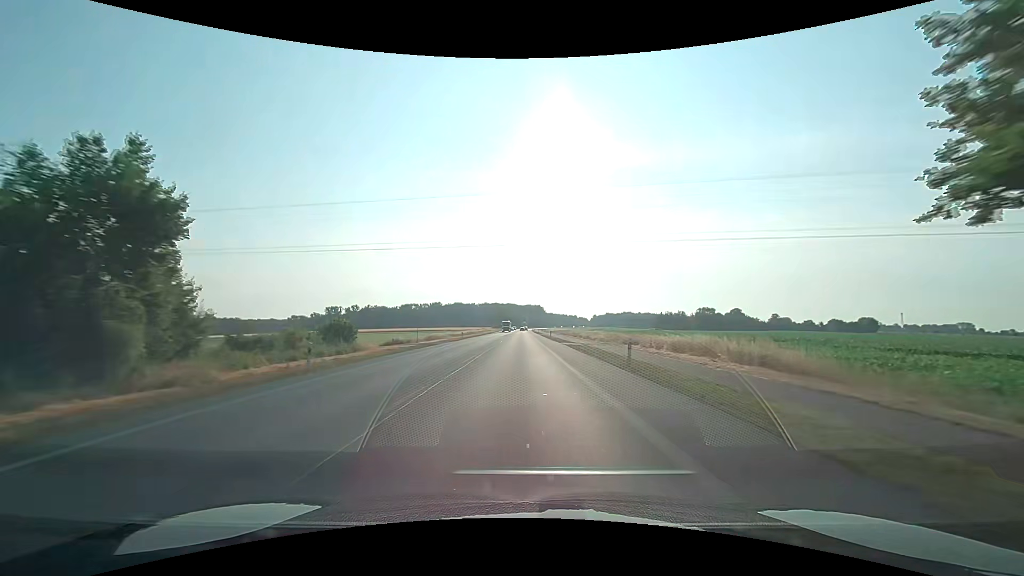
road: primary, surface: asphalt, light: Day
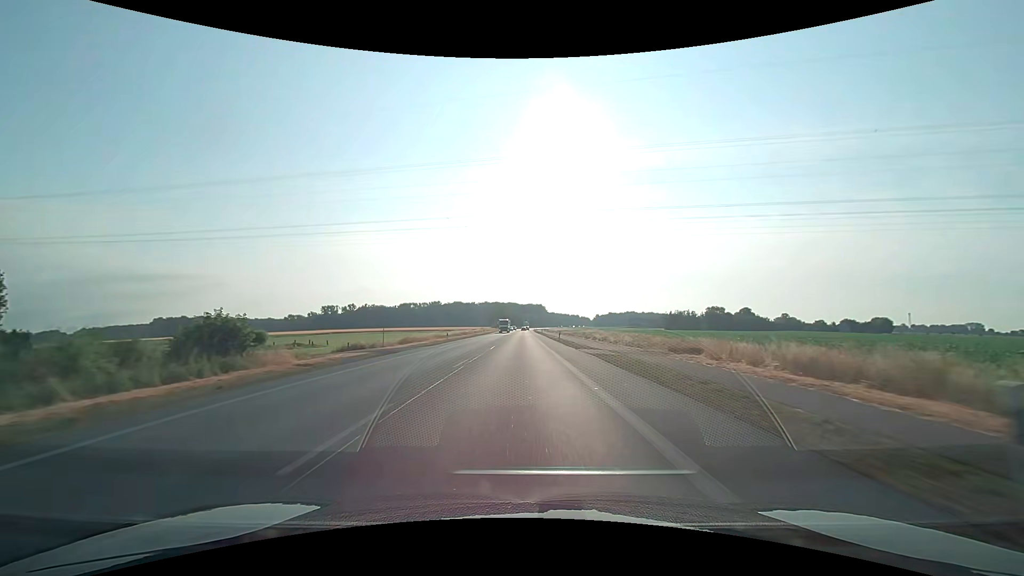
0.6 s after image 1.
(0.0, +14.7) m; 0°
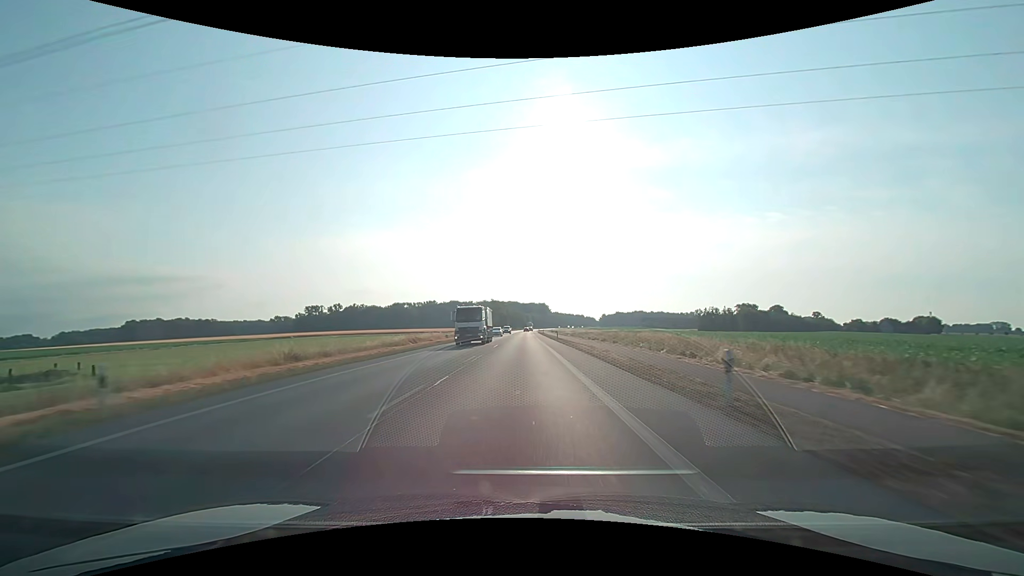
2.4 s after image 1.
(-0.1, +45.1) m; 0°
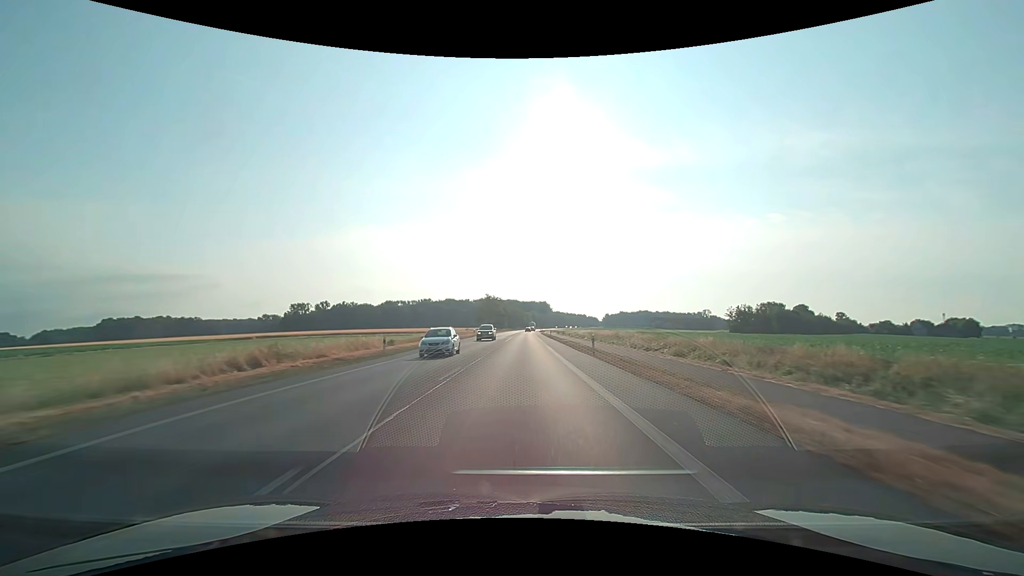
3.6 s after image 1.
(-0.1, +30.6) m; 0°
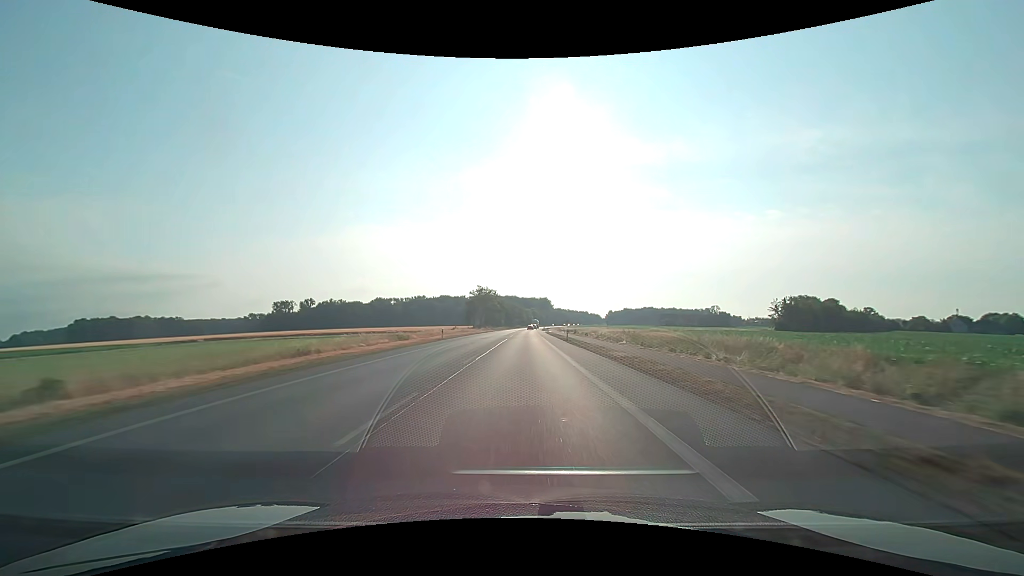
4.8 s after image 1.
(0.0, +30.9) m; 0°
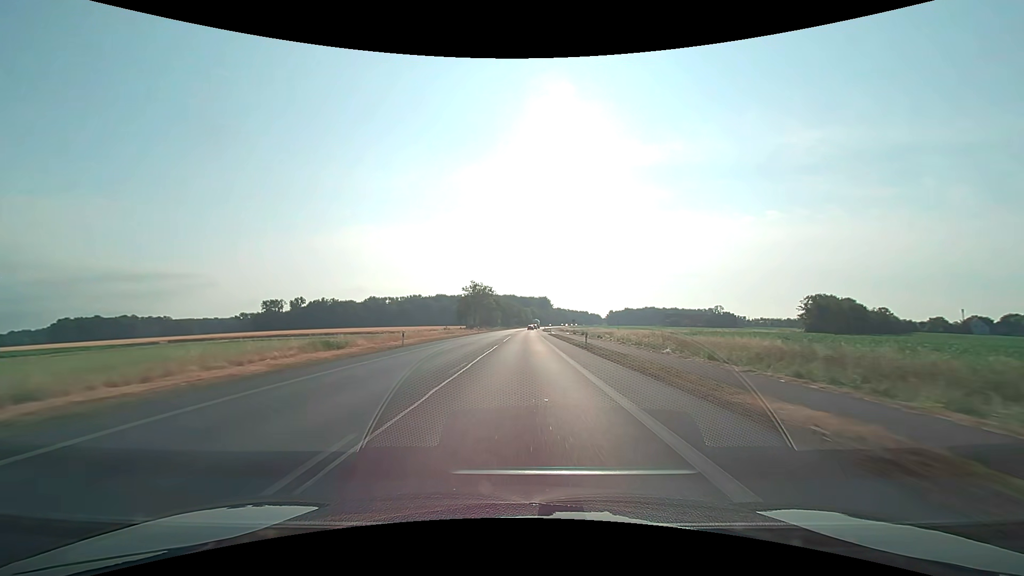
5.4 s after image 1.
(0.0, +15.5) m; 0°
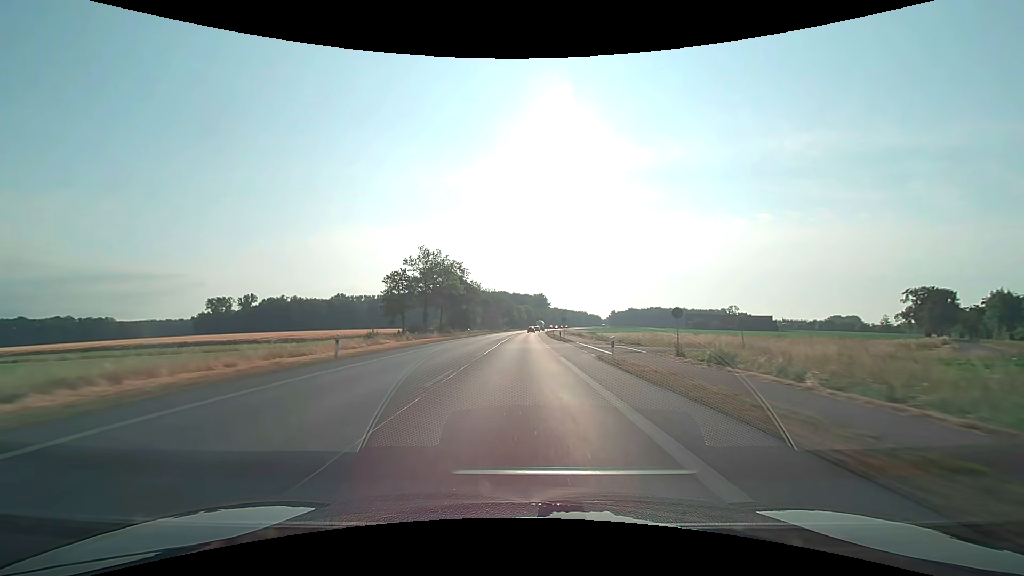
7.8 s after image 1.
(+0.4, +62.5) m; +1°
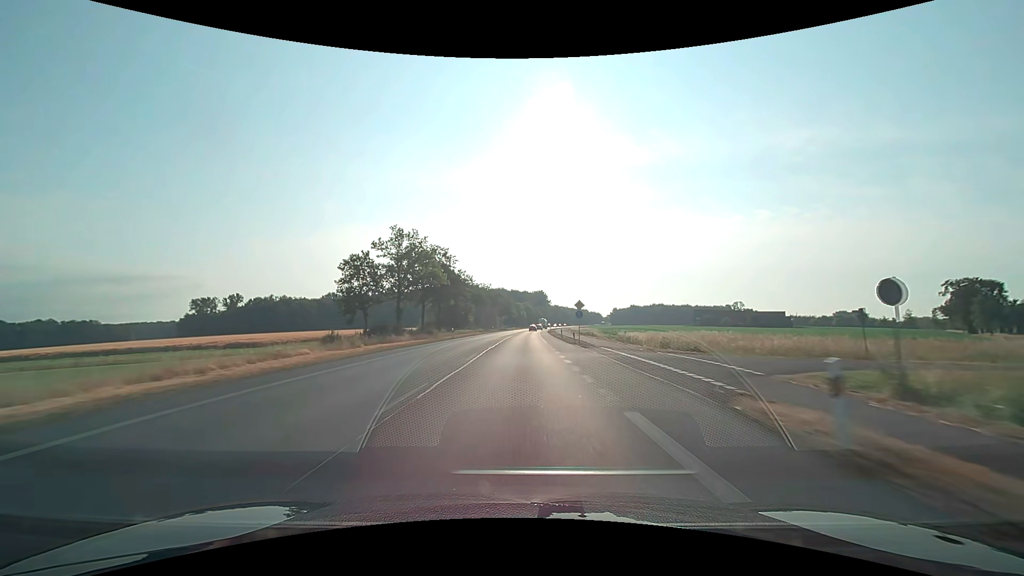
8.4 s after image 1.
(0.0, +15.7) m; 0°
(0, +10) (0, +20) (0, +30) (0, +40) (0, +50) (0, +60) (0, +70) (+1, +80) (+1, +90) (+1, +100) m
